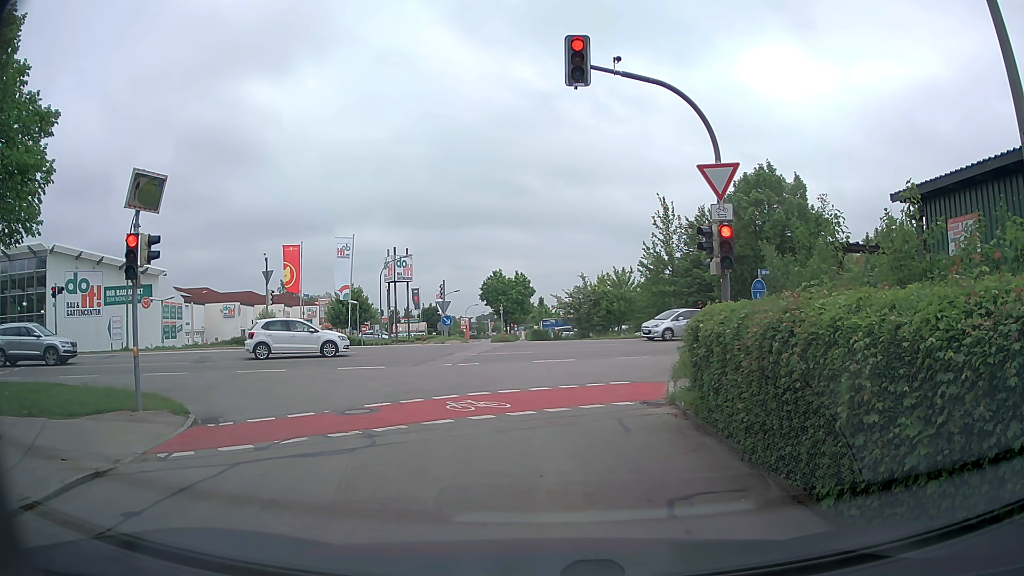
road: residential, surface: asphalt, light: Day
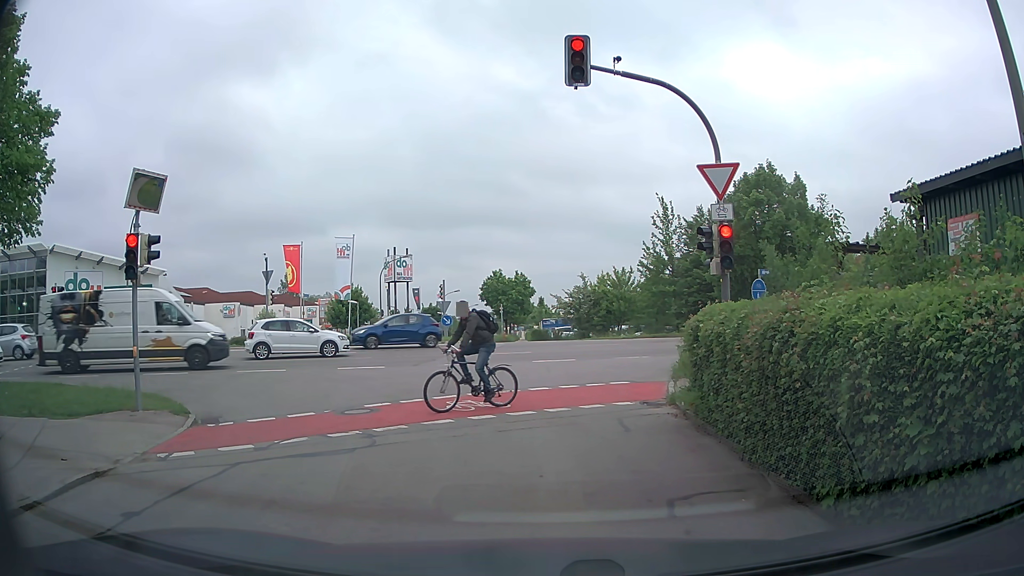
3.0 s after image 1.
(0.0, 0.0) m; 0°
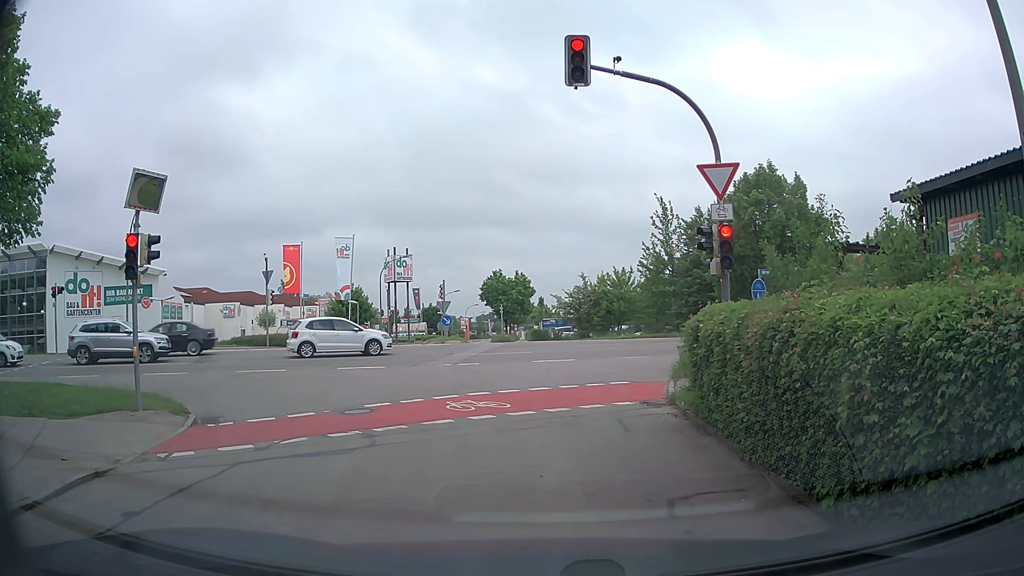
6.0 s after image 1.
(0.0, 0.0) m; 0°
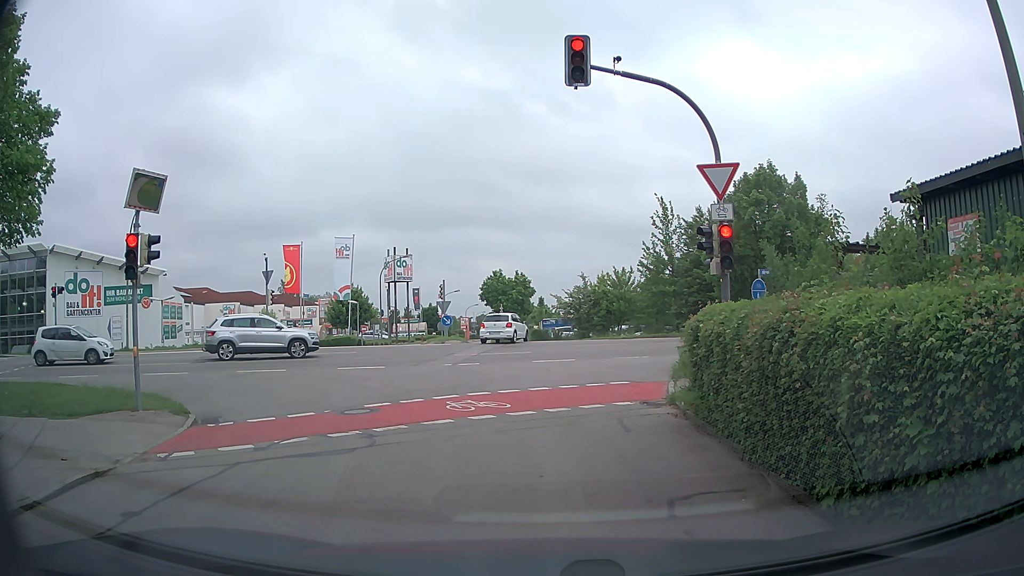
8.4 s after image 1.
(0.0, 0.0) m; 0°
